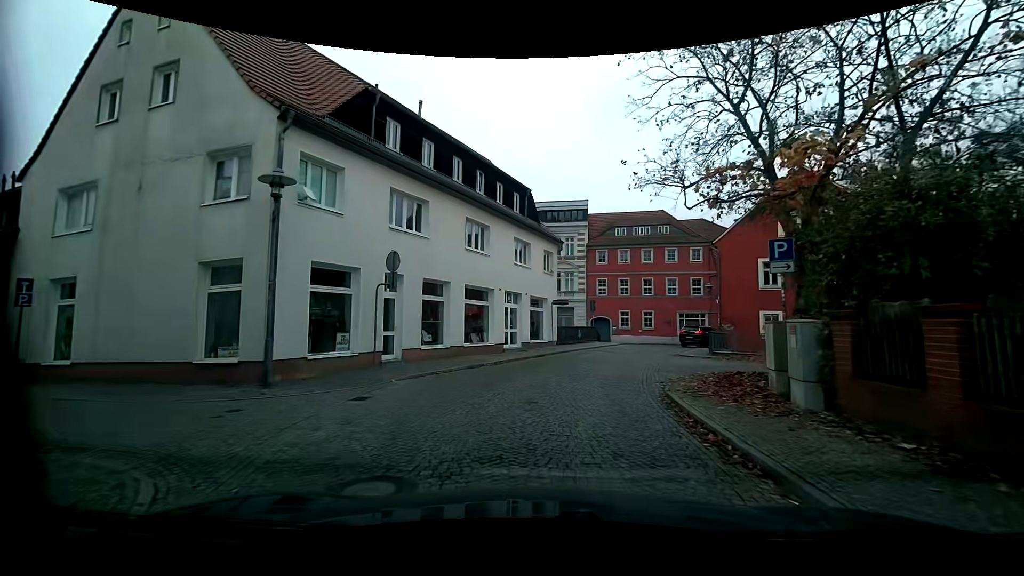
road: residential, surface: sett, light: Day
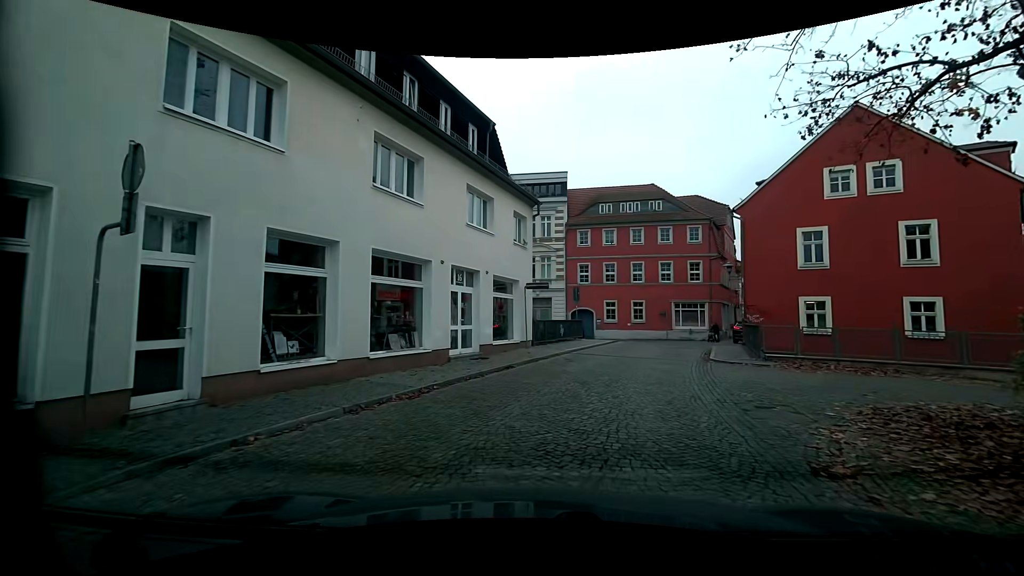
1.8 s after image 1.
(+0.3, +8.4) m; +4°
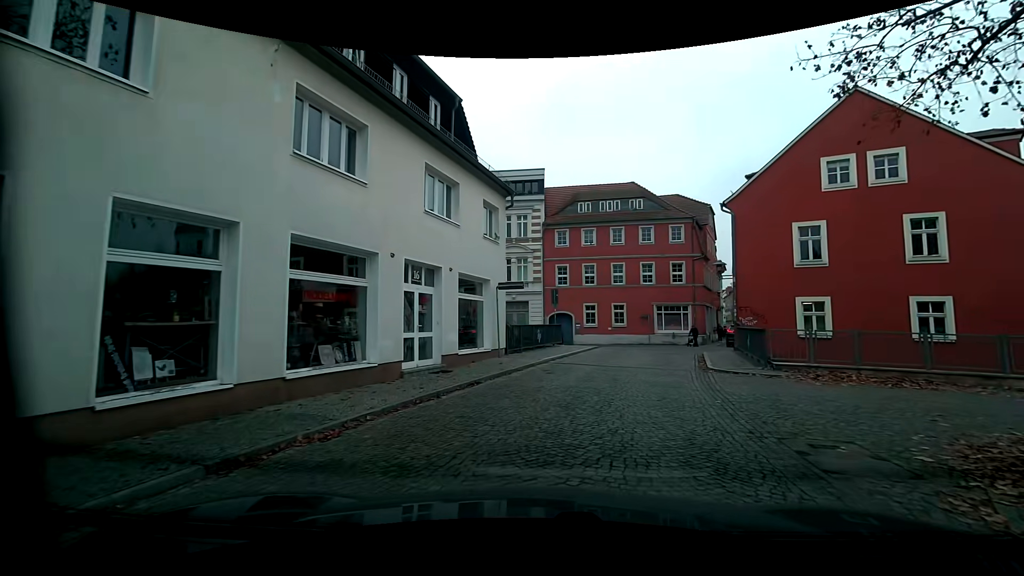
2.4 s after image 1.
(0.0, +2.5) m; +2°
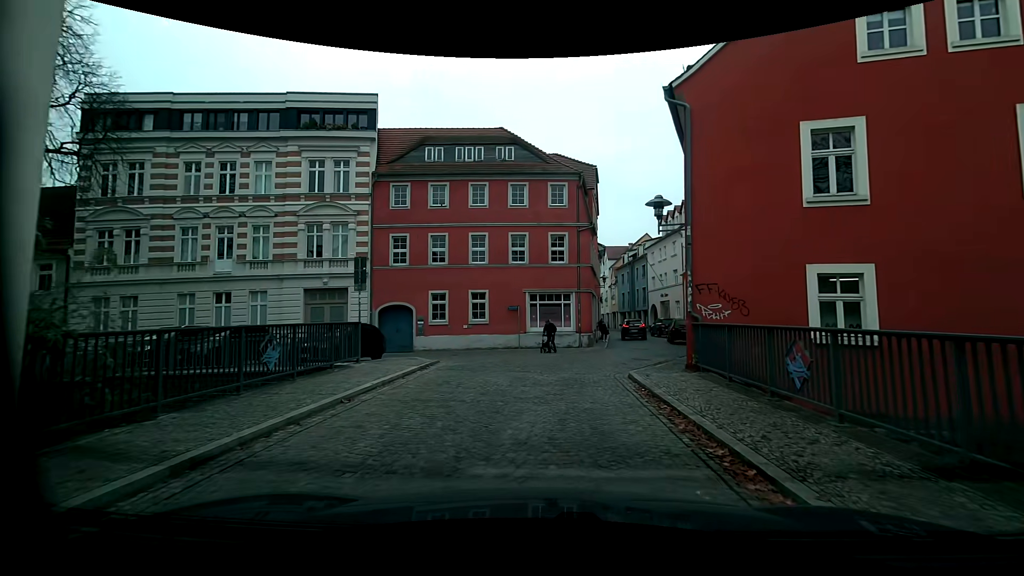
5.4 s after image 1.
(+2.0, +13.3) m; +14°
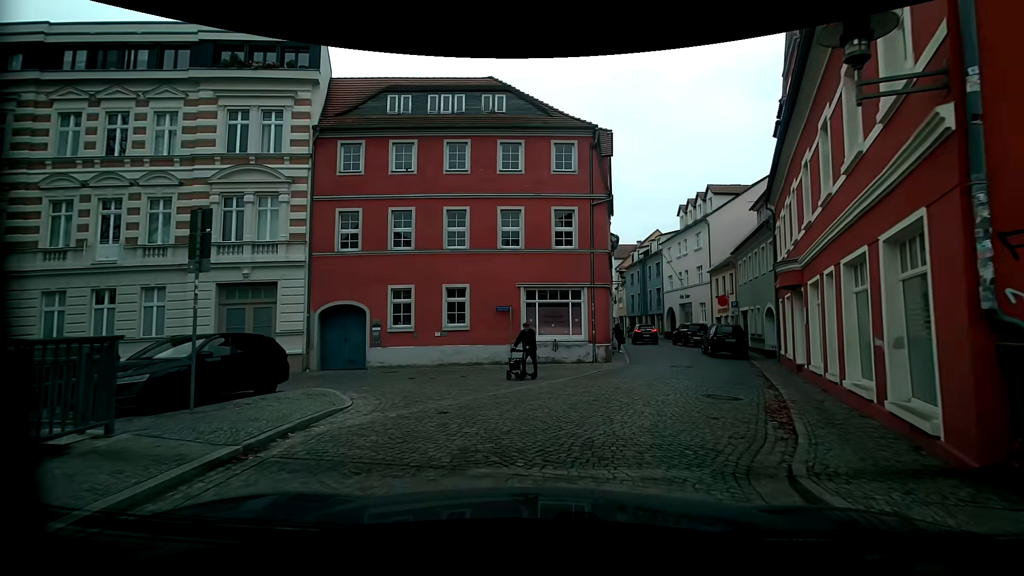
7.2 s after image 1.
(0.0, +7.8) m; 0°
